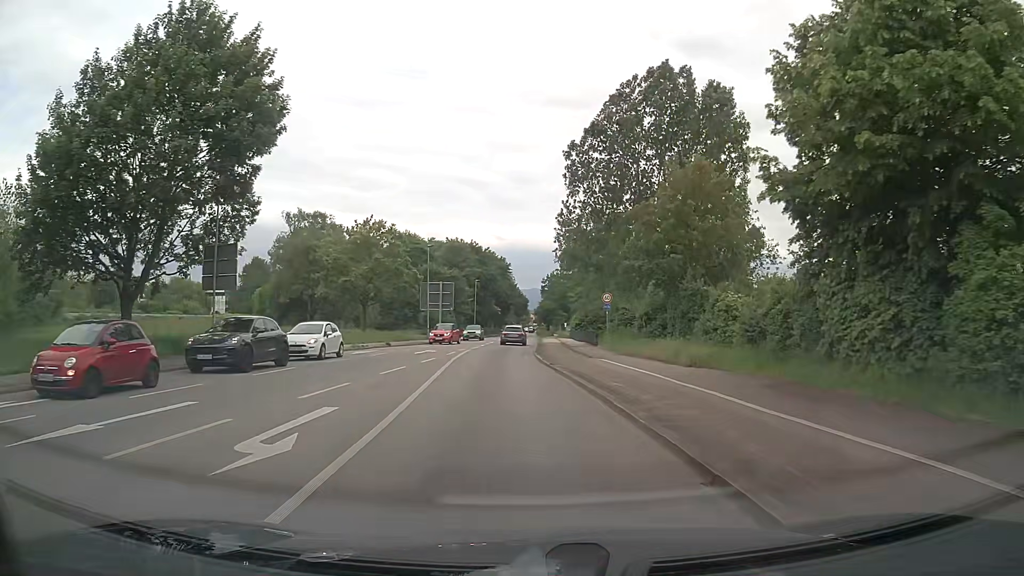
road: primary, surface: asphalt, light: Day
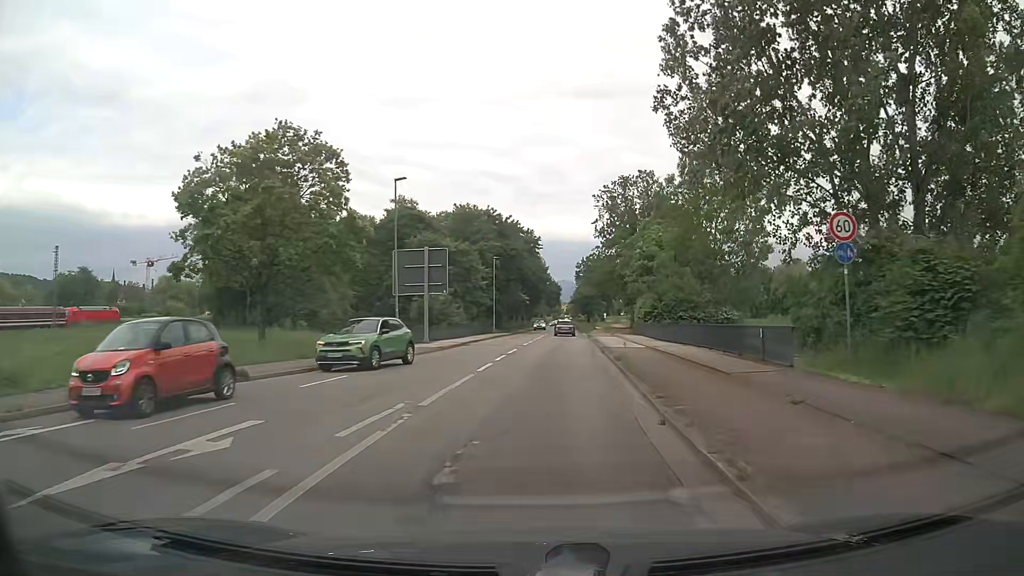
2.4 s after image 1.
(-1.2, +27.4) m; -3°
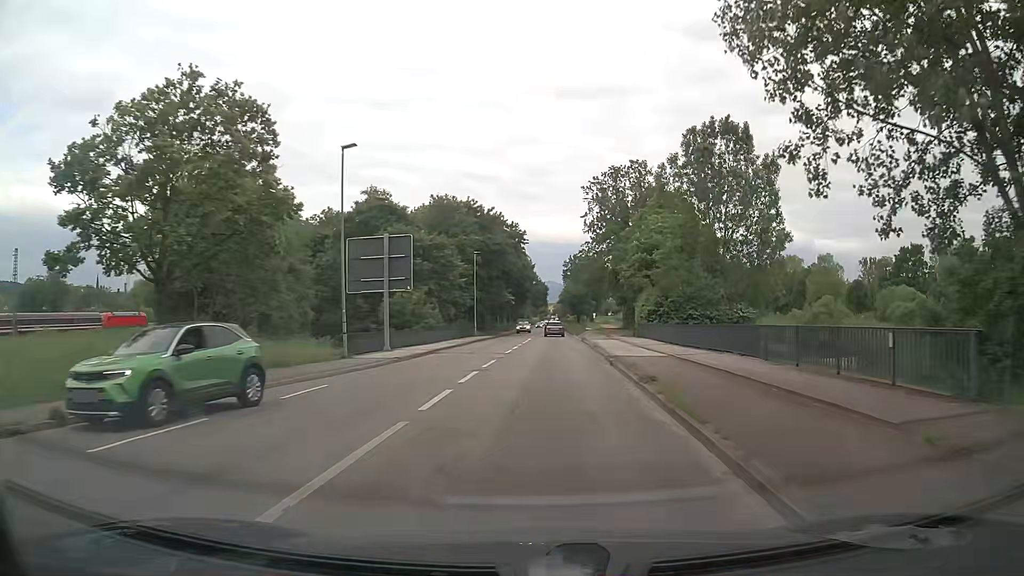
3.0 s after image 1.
(+0.1, +7.3) m; +2°
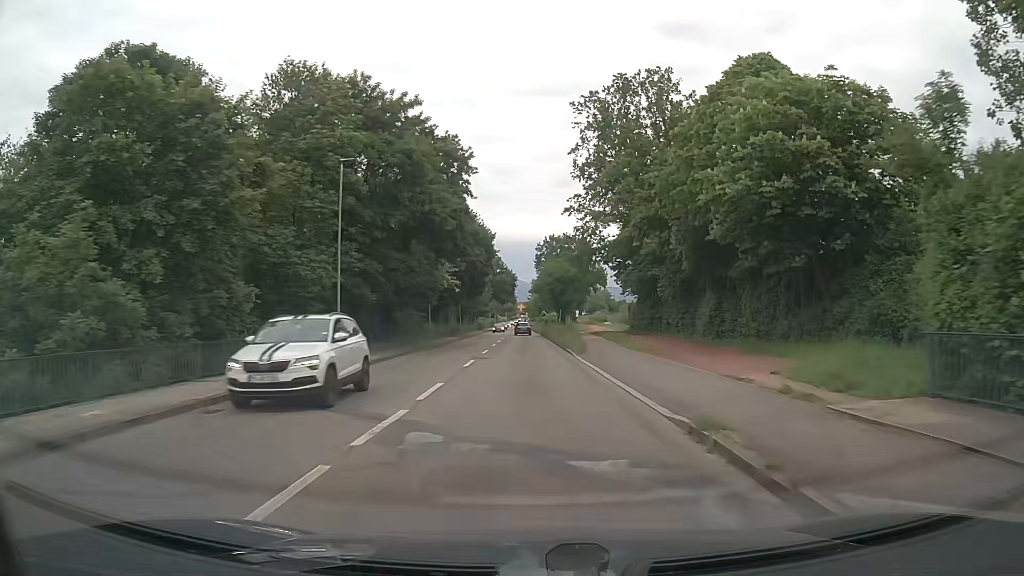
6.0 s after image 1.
(+0.9, +39.5) m; +2°
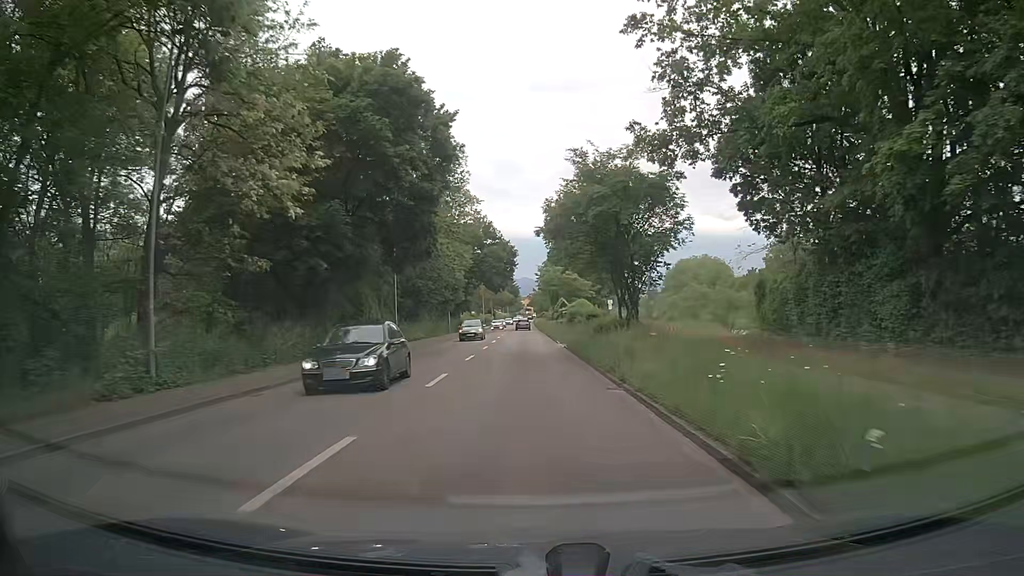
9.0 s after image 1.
(-0.2, +43.6) m; -1°
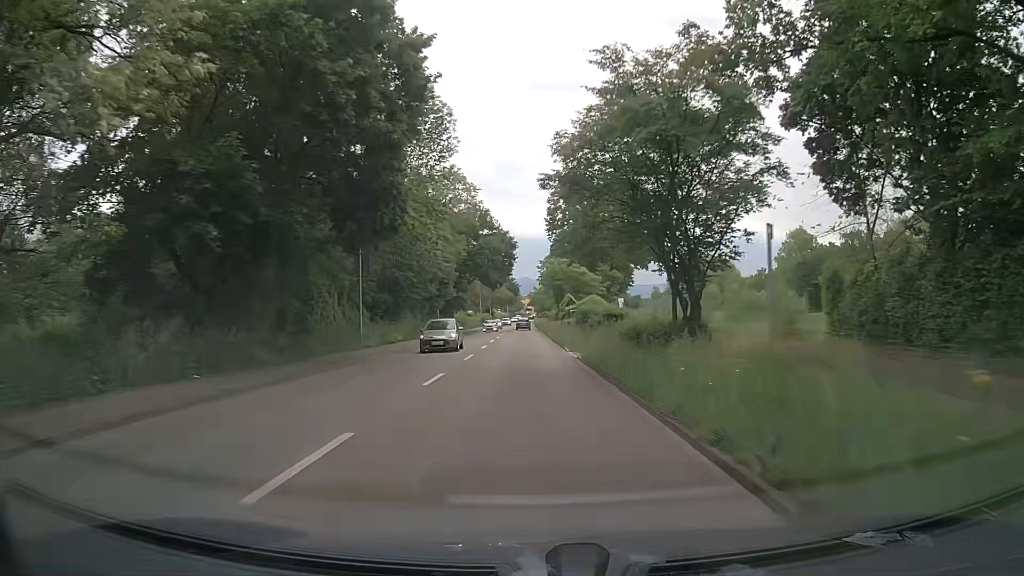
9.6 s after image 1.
(0.0, +9.0) m; 0°
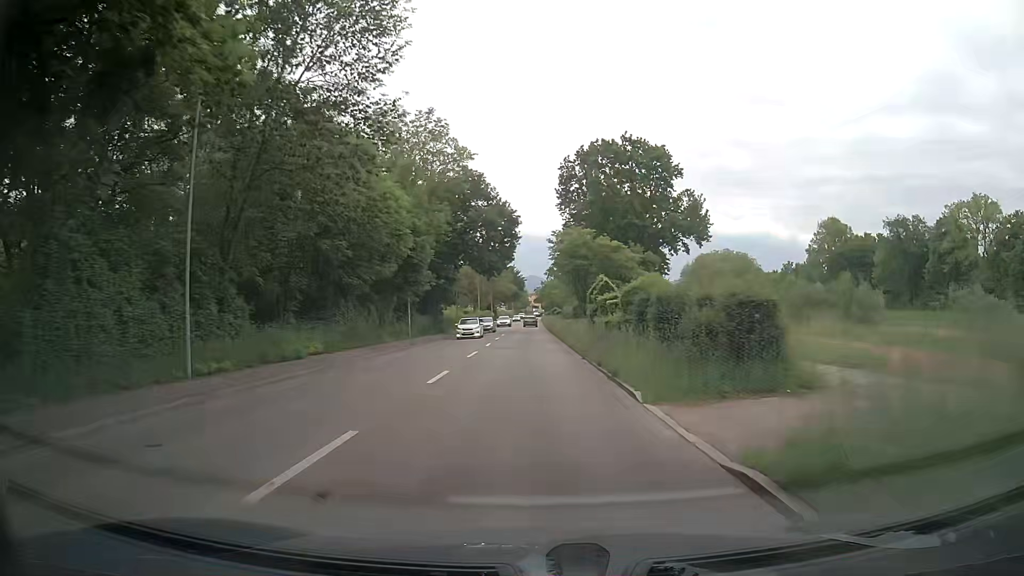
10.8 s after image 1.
(-0.1, +18.0) m; 0°
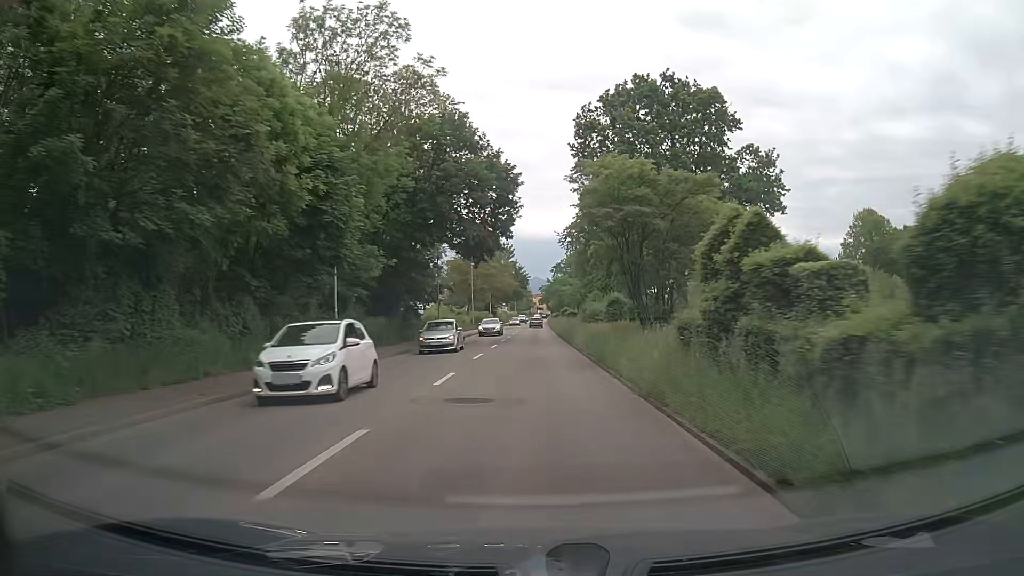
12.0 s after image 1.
(-0.1, +18.0) m; 0°
(0, +10) (0, +20) (0, +30) (0, +40) (0, +50) (0, +60) (0, +70) (0, +80) (0, +90) (0, +100) m
